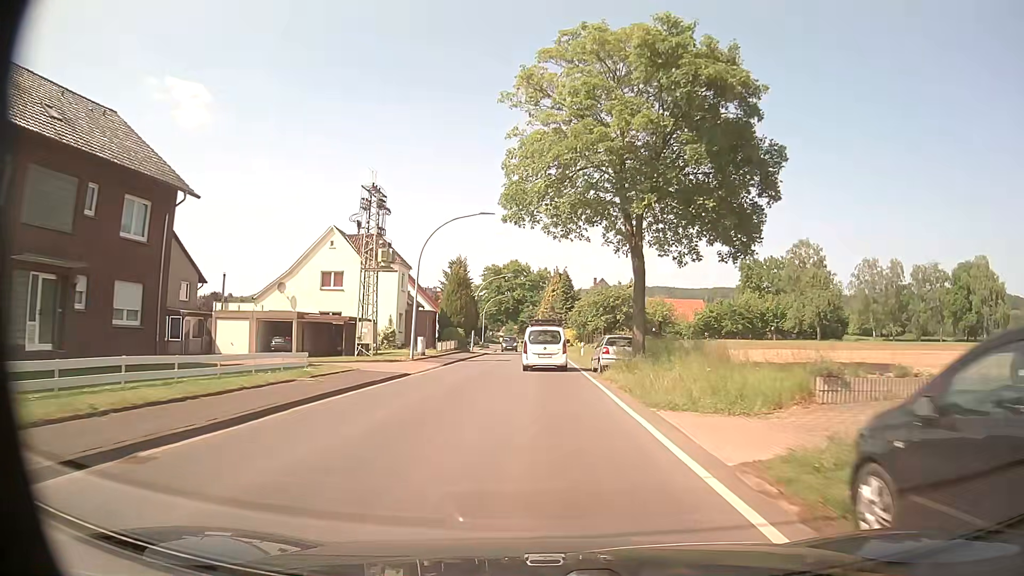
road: tertiary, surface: asphalt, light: Day
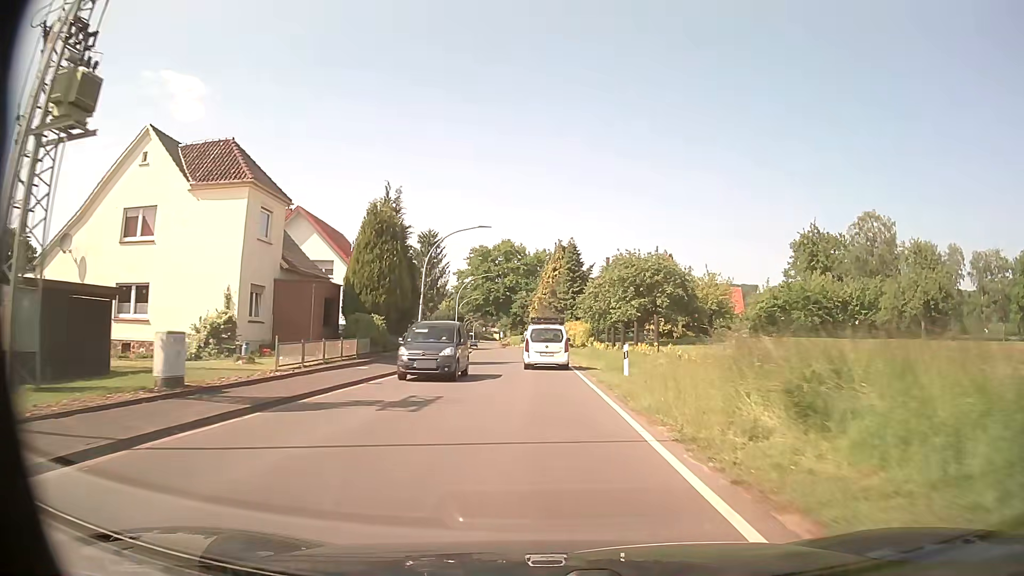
(-0.2, +27.5) m; 0°
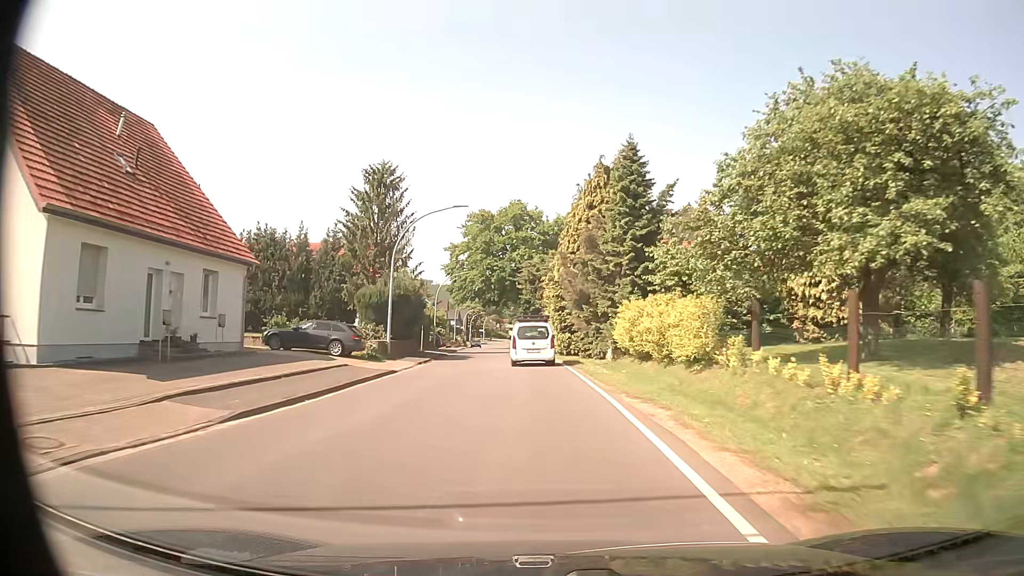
(-0.5, +35.6) m; -2°
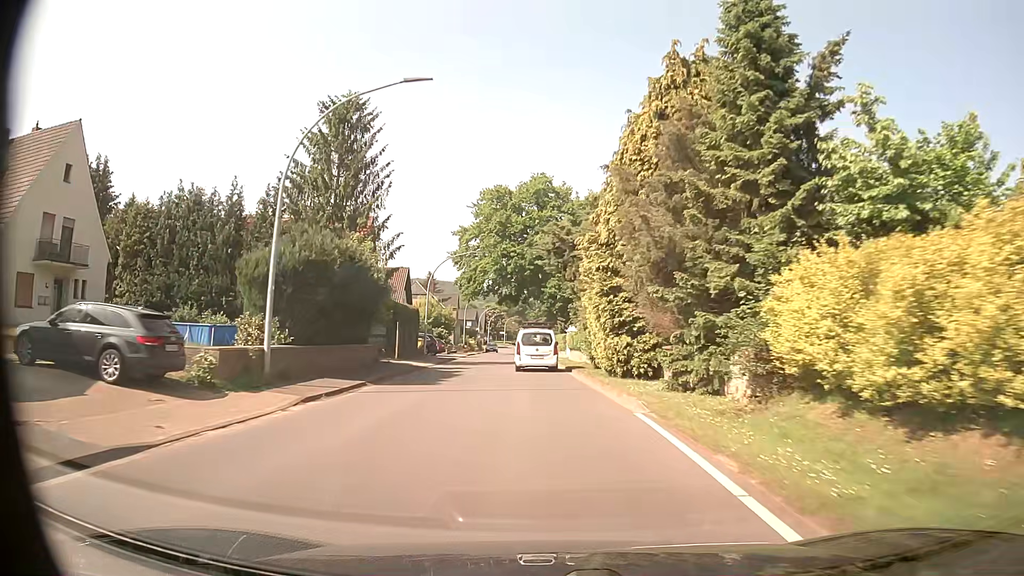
(-0.4, +17.3) m; -2°
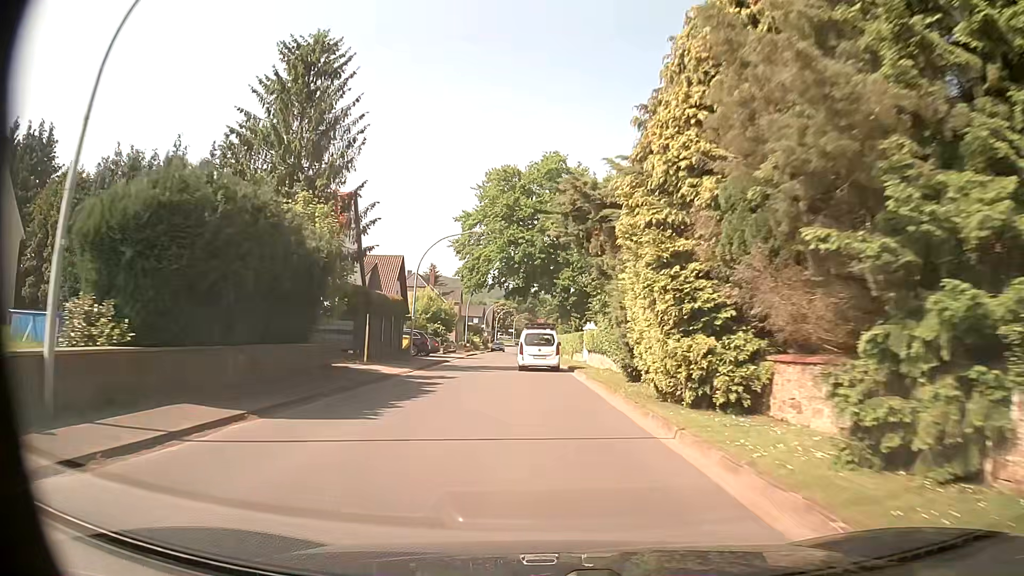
(-0.1, +8.5) m; -1°
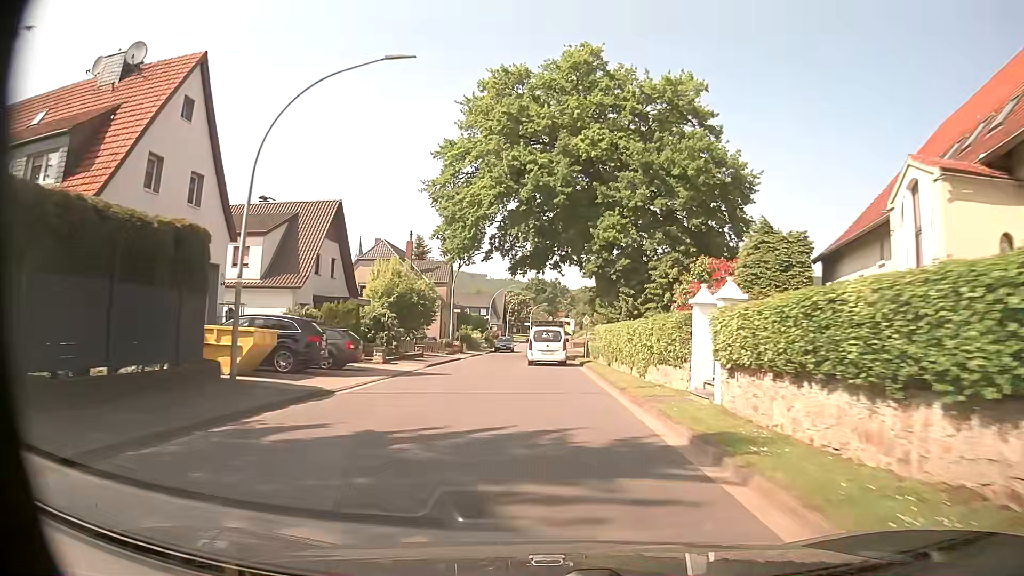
(-0.6, +25.2) m; -2°
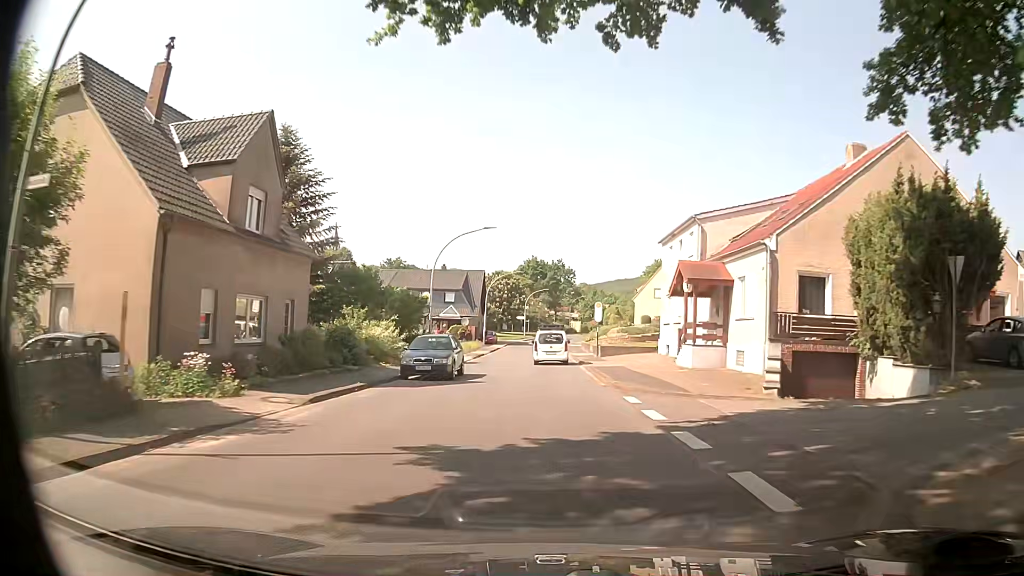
(+0.1, +41.9) m; +1°
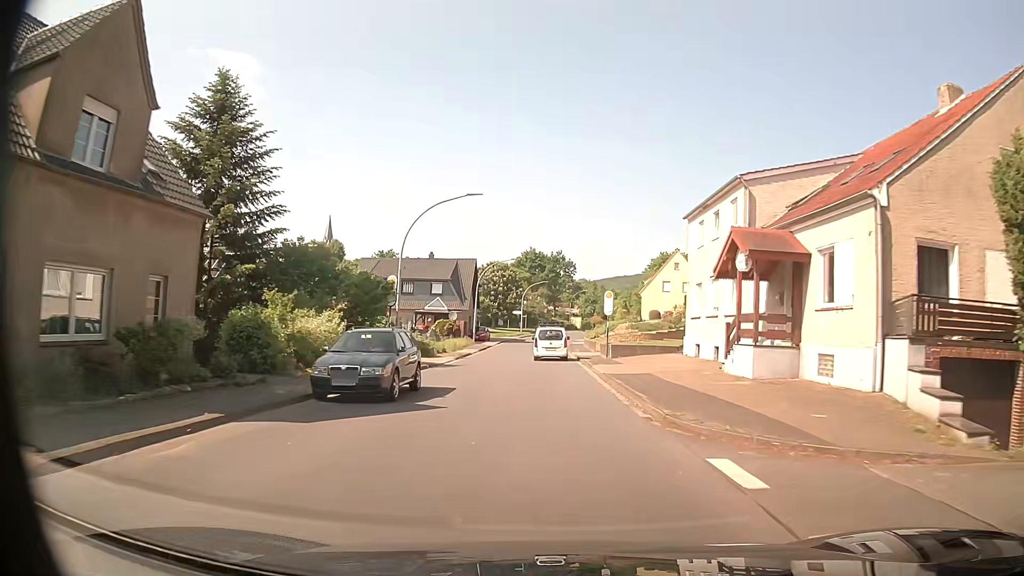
(-0.1, +8.3) m; 0°
(0, +10) (0, +20) (0, +30) (0, +40) (0, +50) (0, +60) (0, +70) (0, +80) (+1, +90) (+3, +100) m
